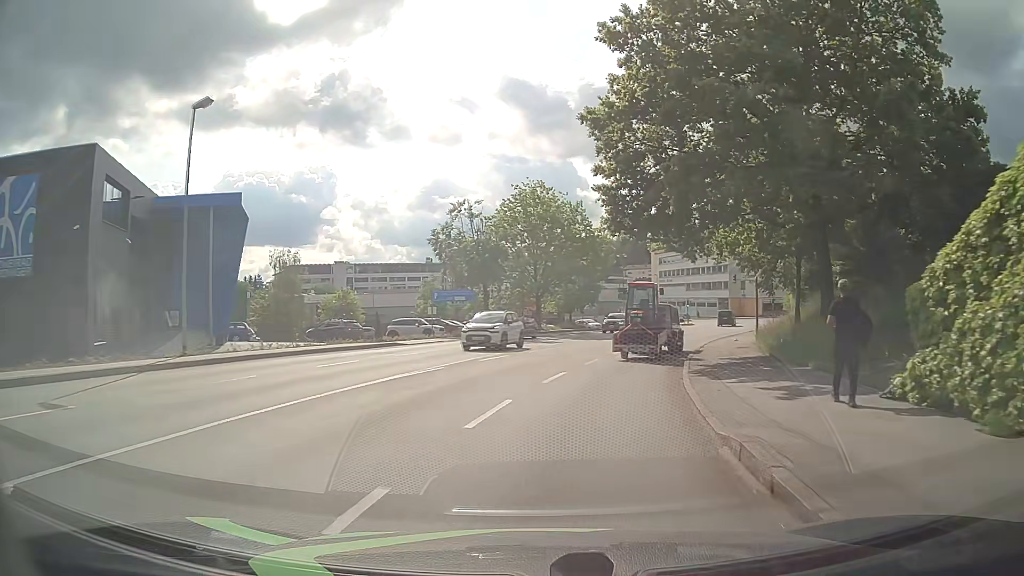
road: tertiary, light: Day
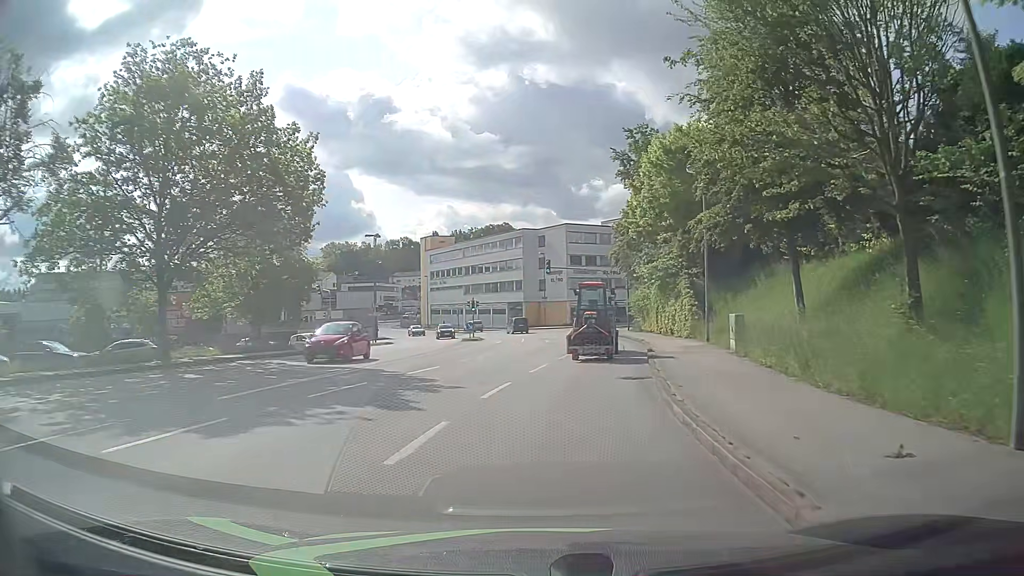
(+5.4, +31.2) m; +19°
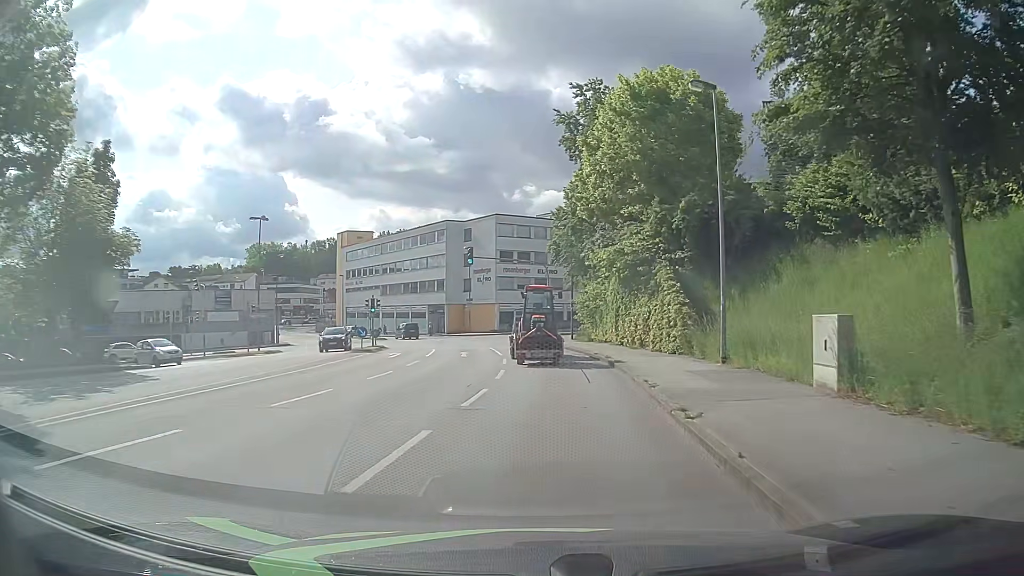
(+0.7, +12.5) m; +6°
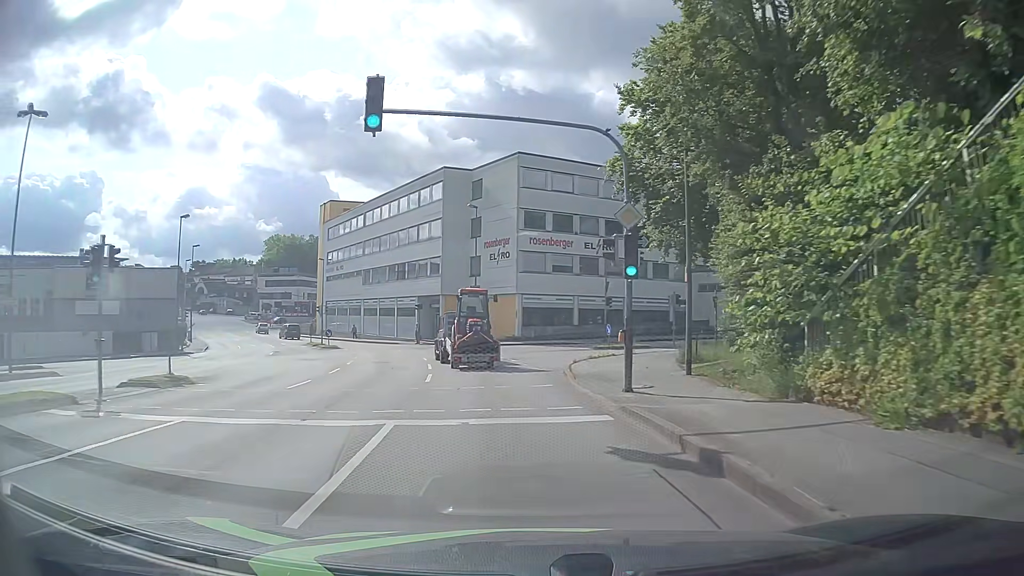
(0.0, +30.2) m; -4°
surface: asphalt
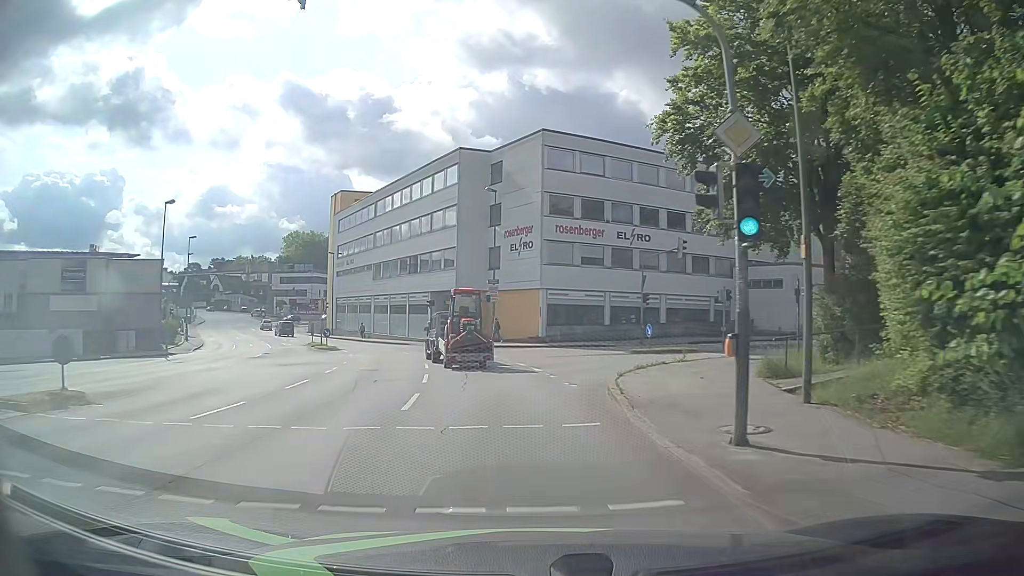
(-0.1, +5.9) m; -2°
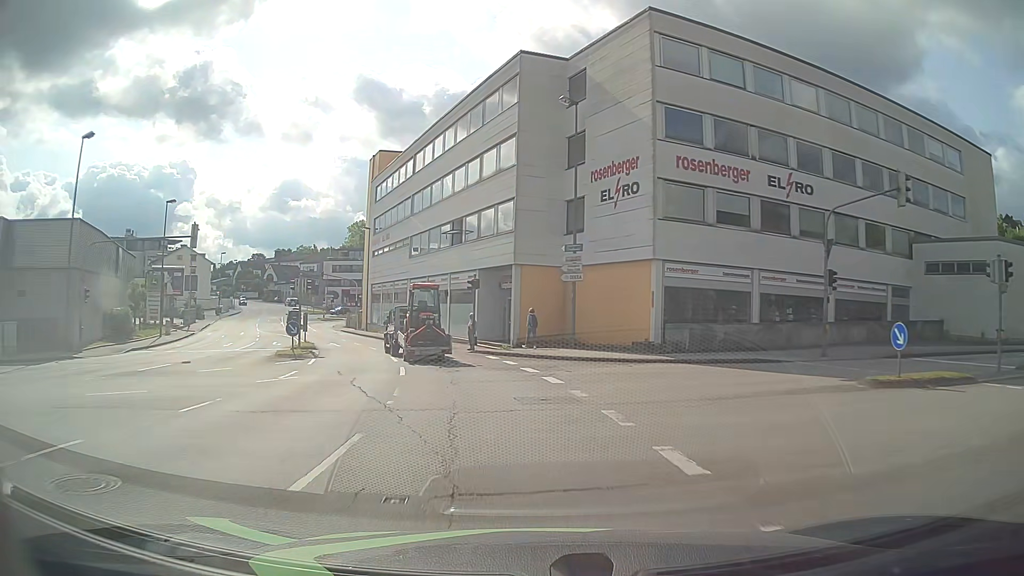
(-1.0, +17.8) m; -7°
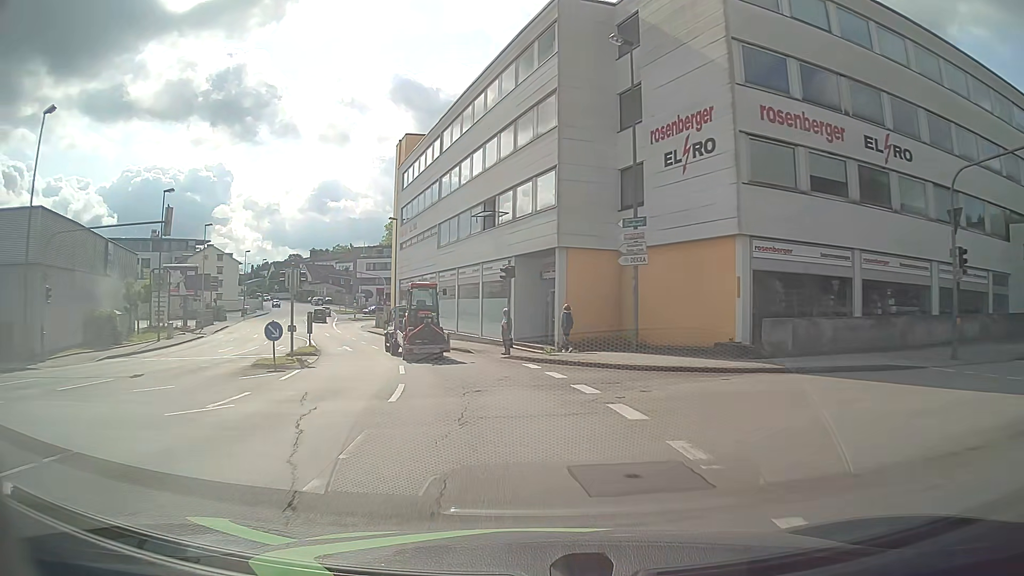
(-0.2, +6.1) m; -3°
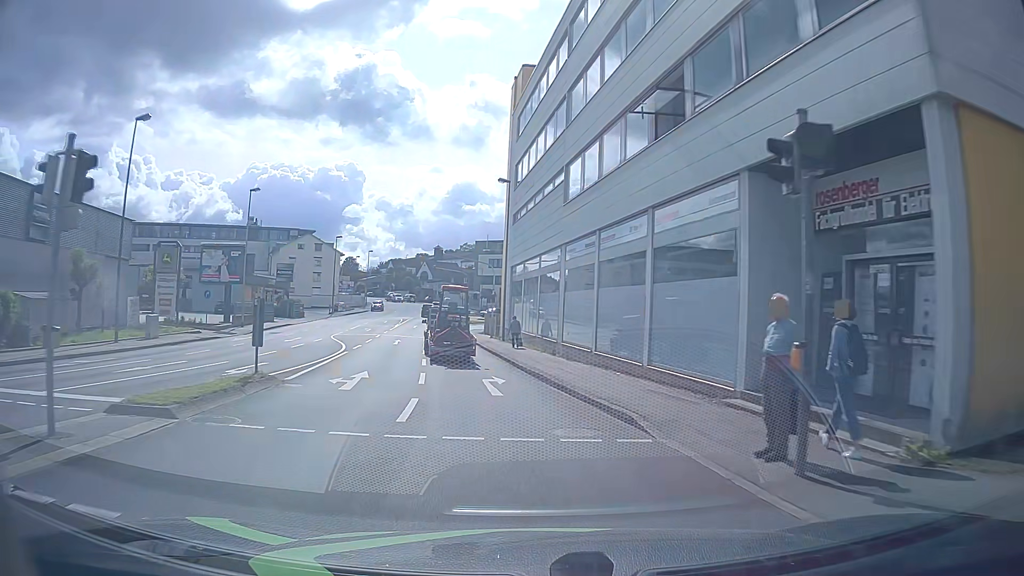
(-1.9, +18.4) m; -11°
(0, +10) (-2, +20) (-3, +30) (-5, +40) (-7, +50) (-8, +59) (-7, +69) (-3, +79) (+1, +88) (+5, +97) m
